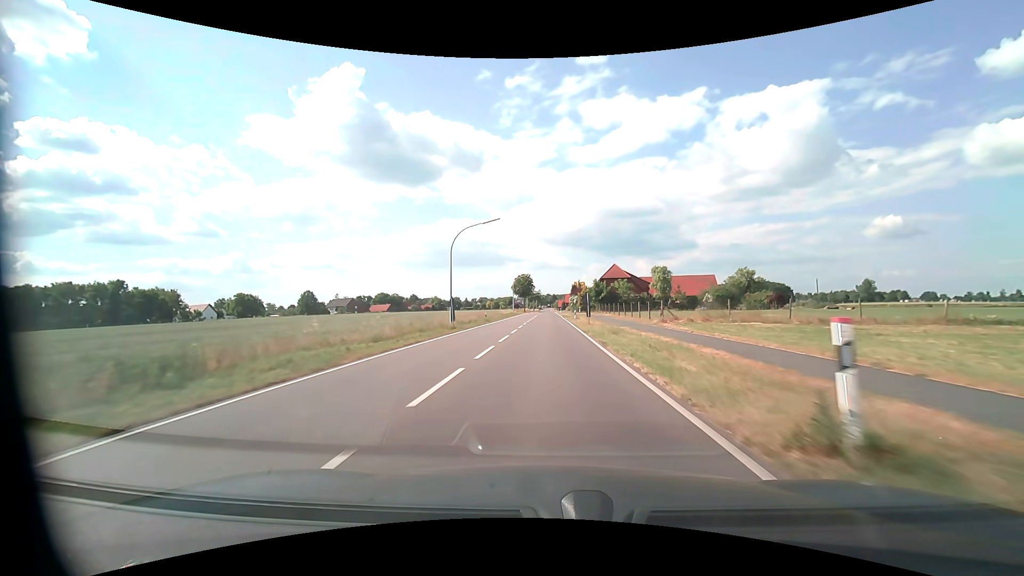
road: tertiary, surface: asphalt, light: Day
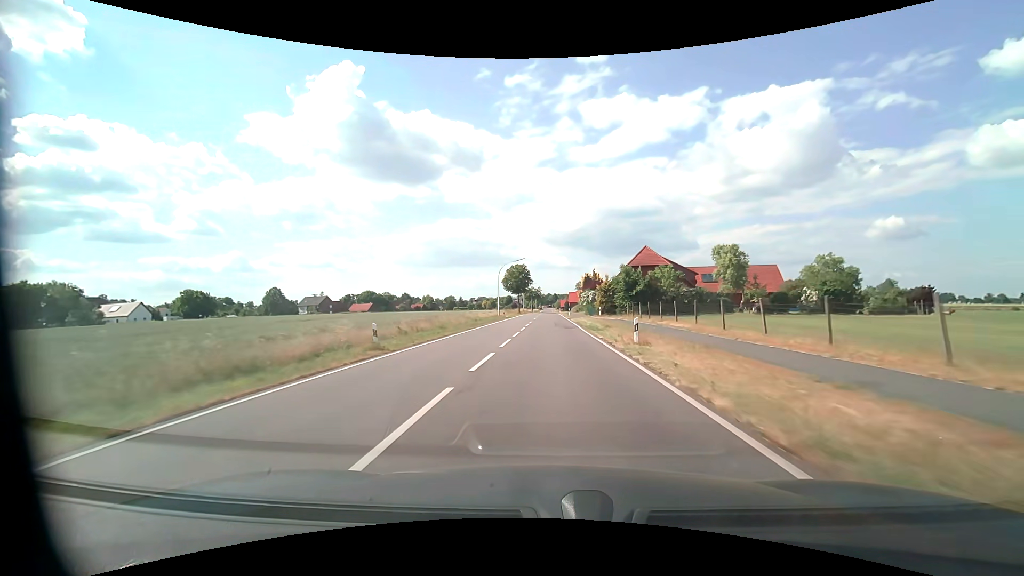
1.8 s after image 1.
(0.0, +33.3) m; 0°
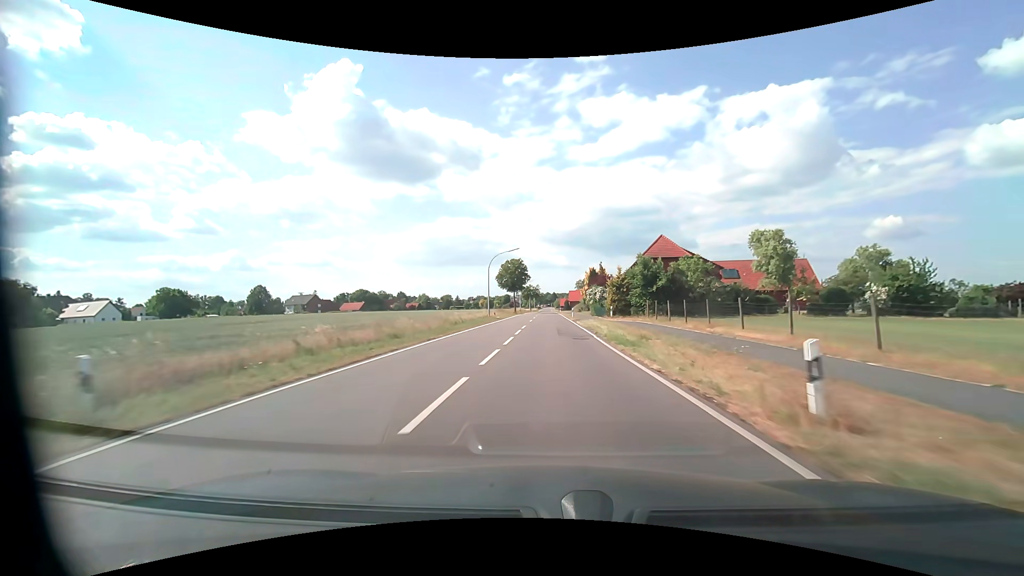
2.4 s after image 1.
(0.0, +11.1) m; 0°
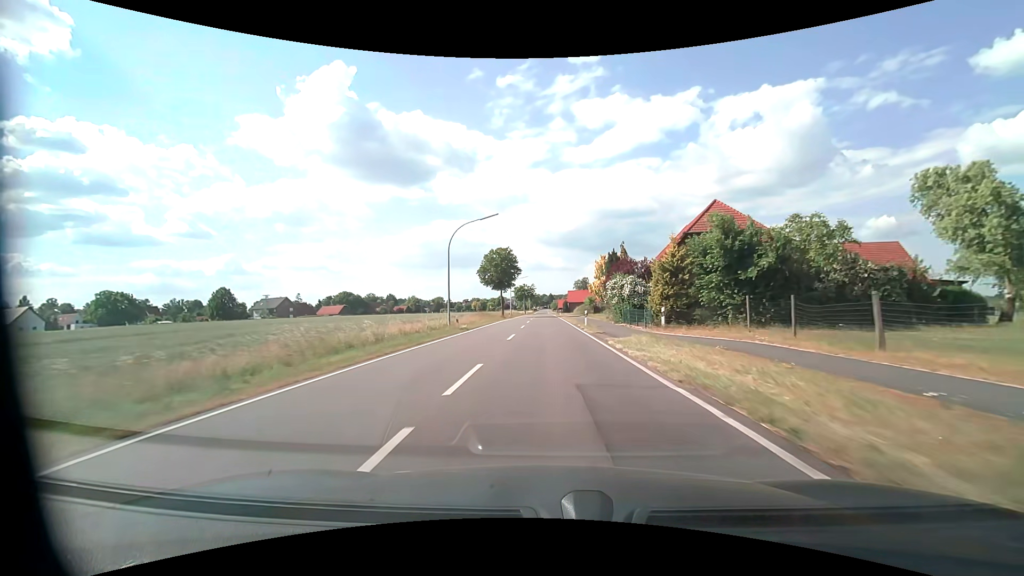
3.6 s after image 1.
(+0.1, +22.2) m; 0°
